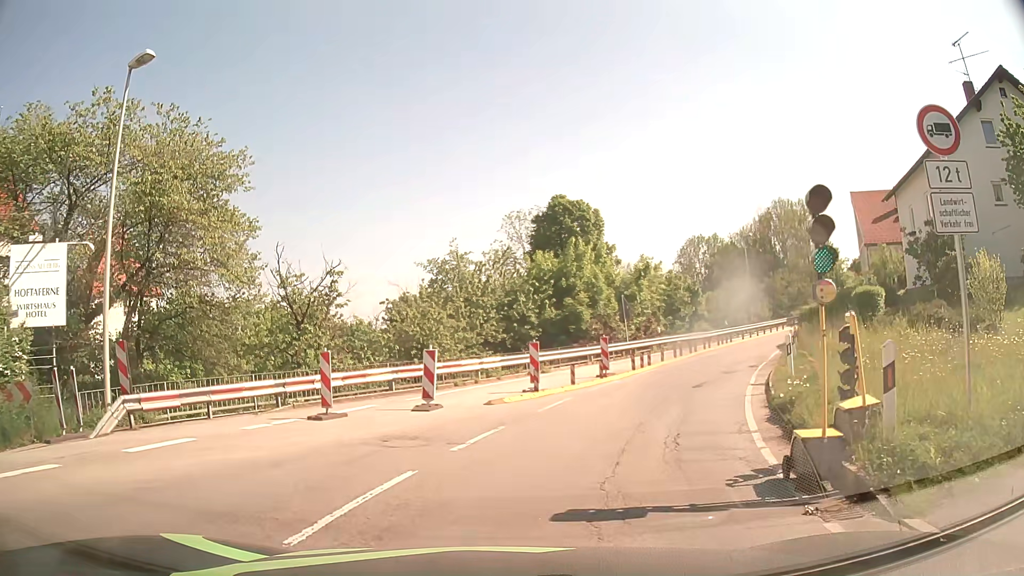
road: secondary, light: Day
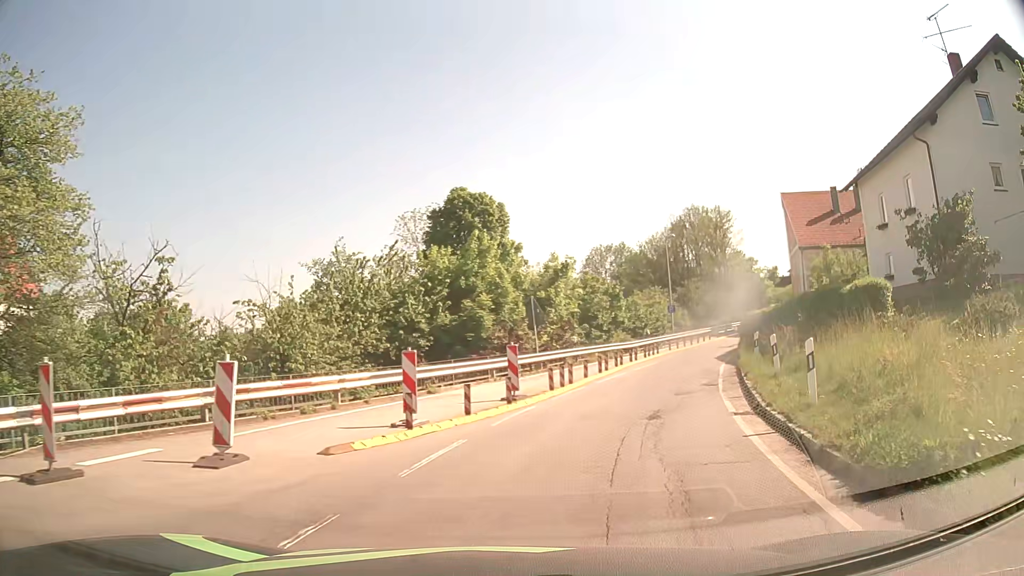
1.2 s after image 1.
(+0.4, +6.3) m; +8°
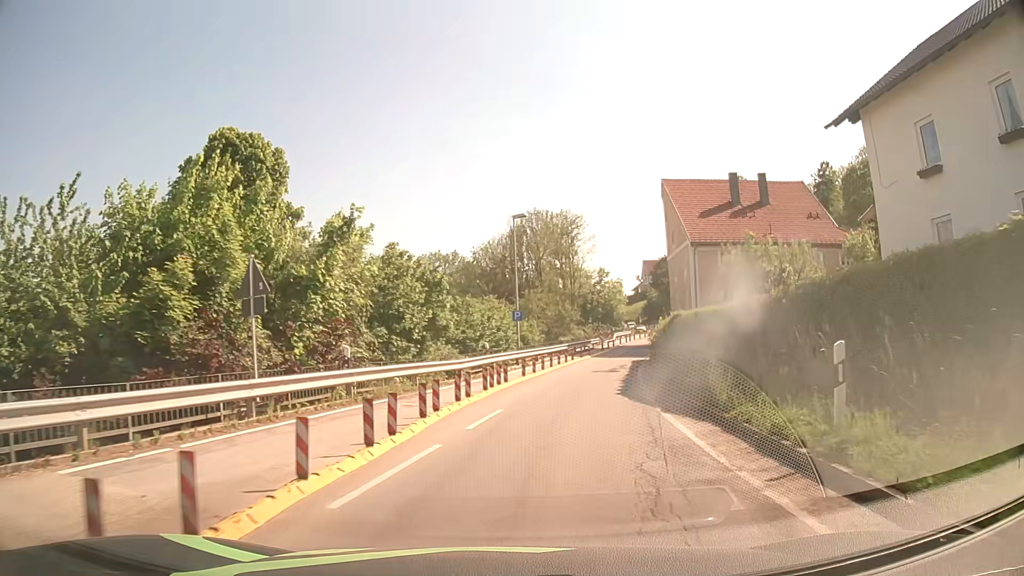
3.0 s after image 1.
(+2.5, +14.9) m; +15°
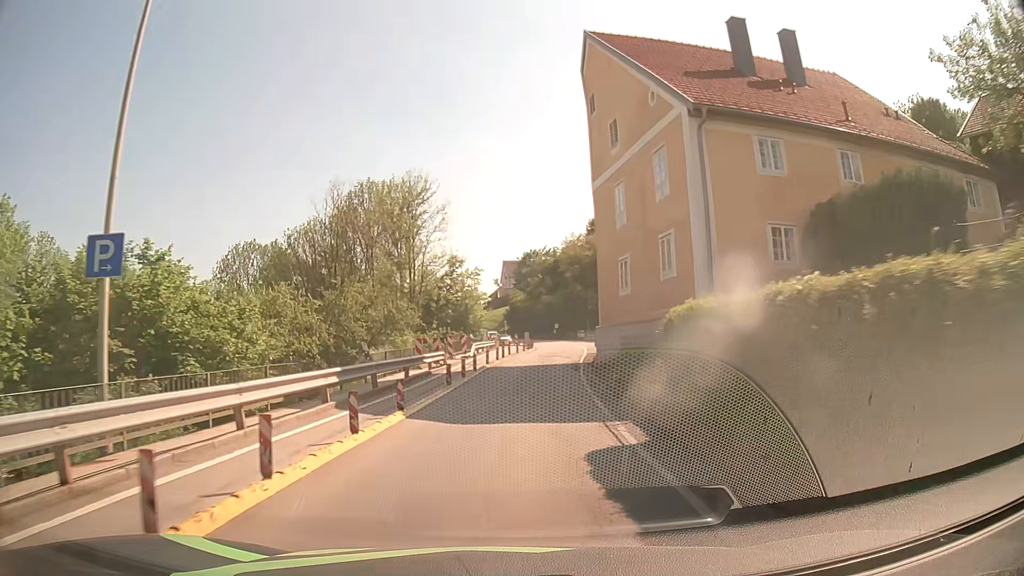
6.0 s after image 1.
(+4.1, +28.6) m; +14°
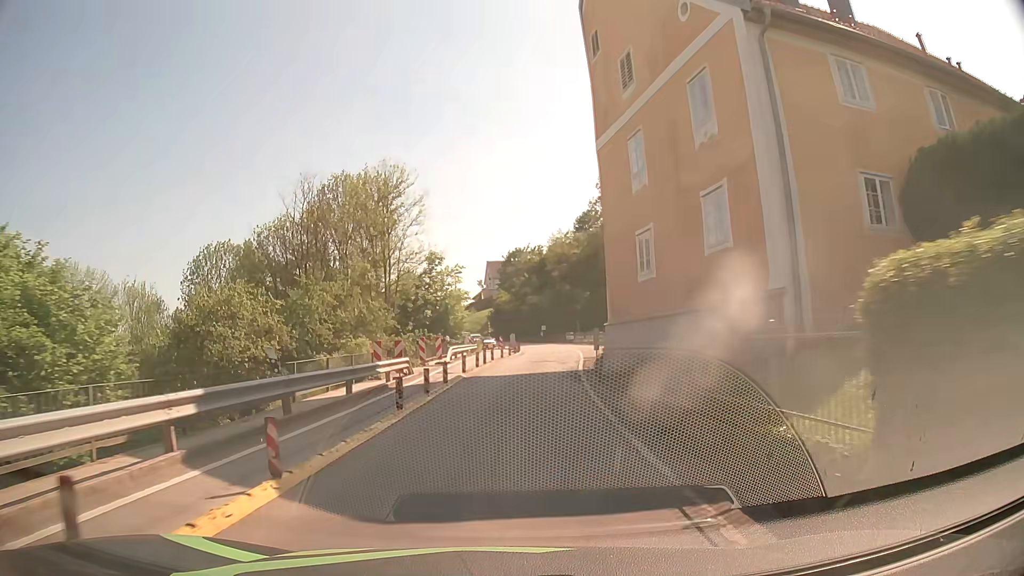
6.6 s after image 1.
(0.0, +5.8) m; +1°
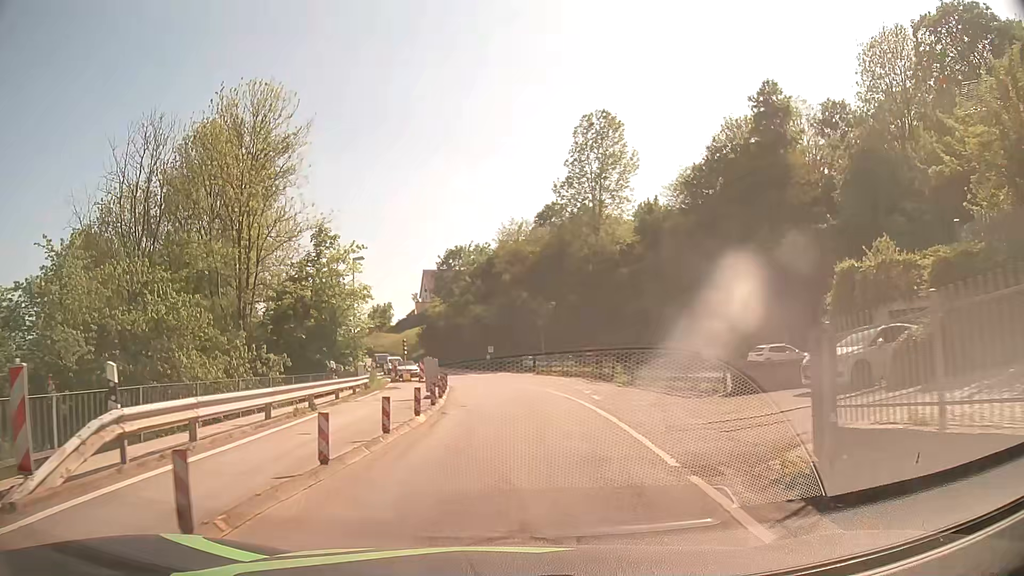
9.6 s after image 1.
(+0.8, +25.9) m; +4°
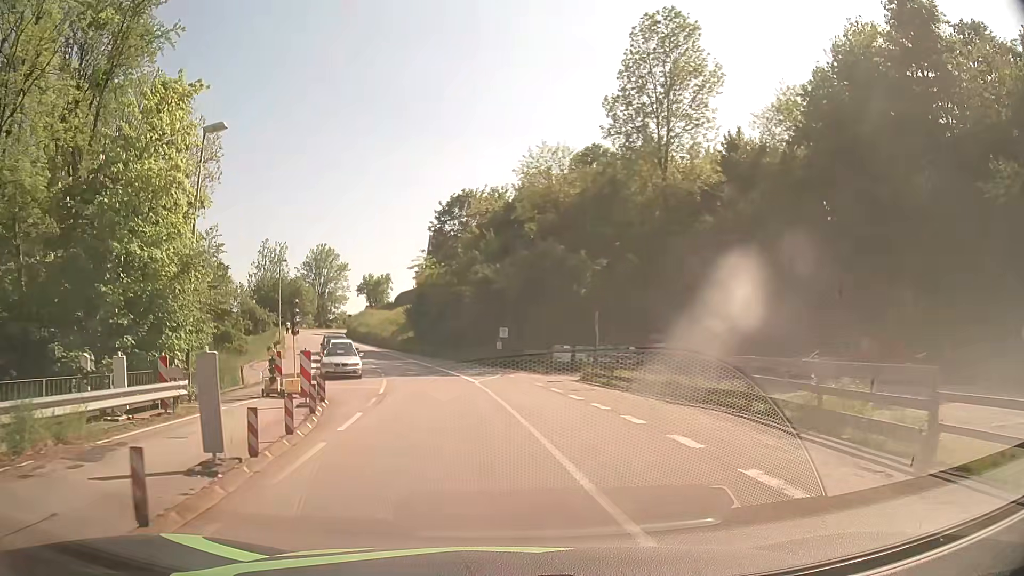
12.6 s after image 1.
(+0.2, +25.0) m; -1°
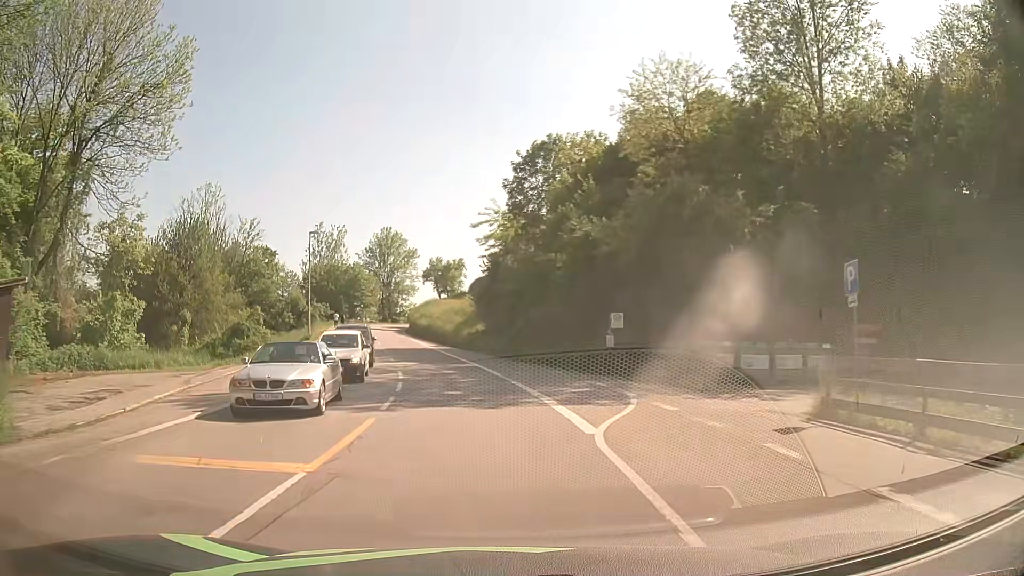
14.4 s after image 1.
(-1.1, +16.2) m; -8°
(0, +10) (-1, +20) (-3, +30) (-5, +40) (-7, +49) (-9, +59) (-11, +69) (-13, +79) (-14, +89) (-13, +99) m
